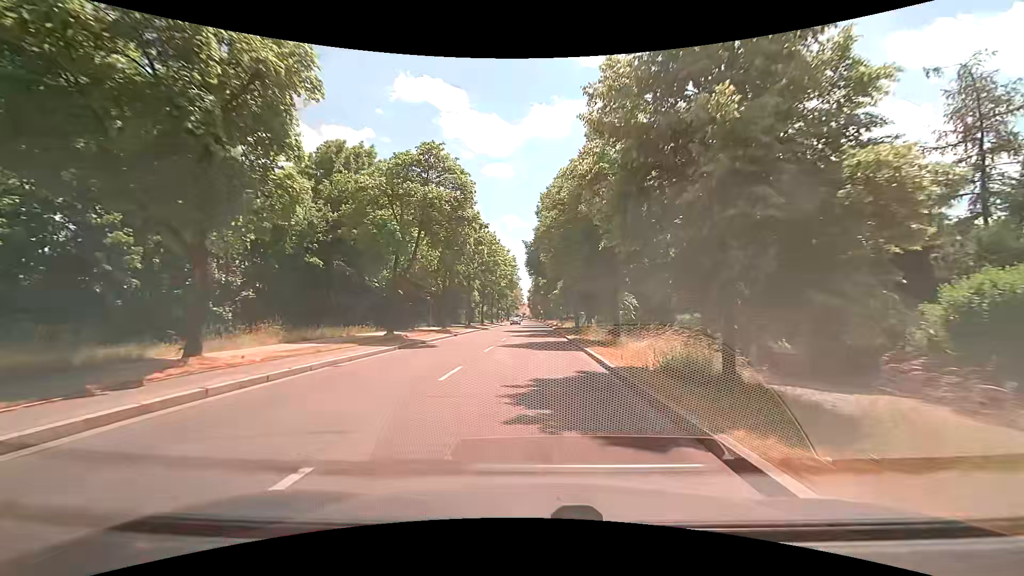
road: secondary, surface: asphalt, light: Day
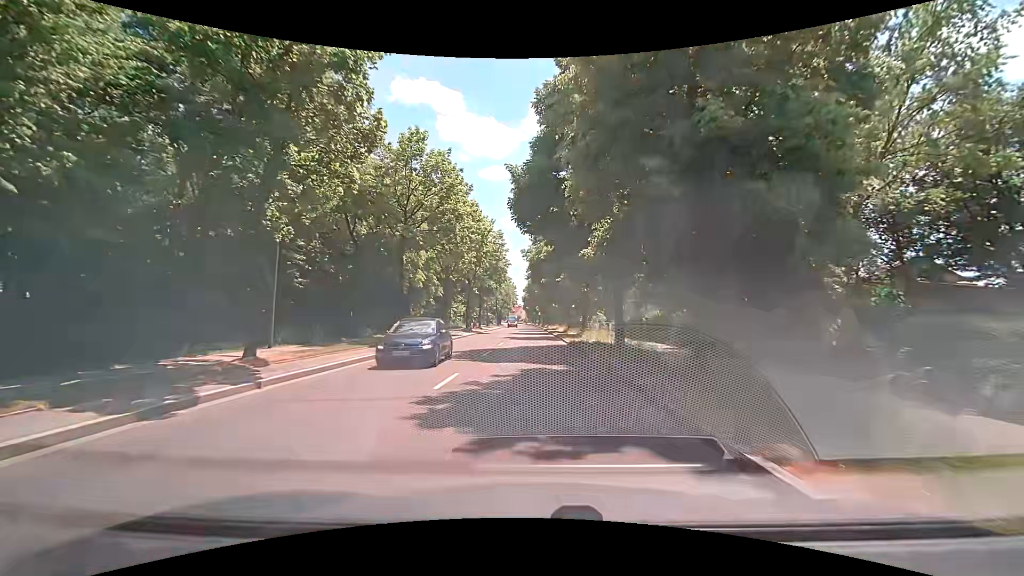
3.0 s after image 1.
(-0.4, +27.6) m; -1°
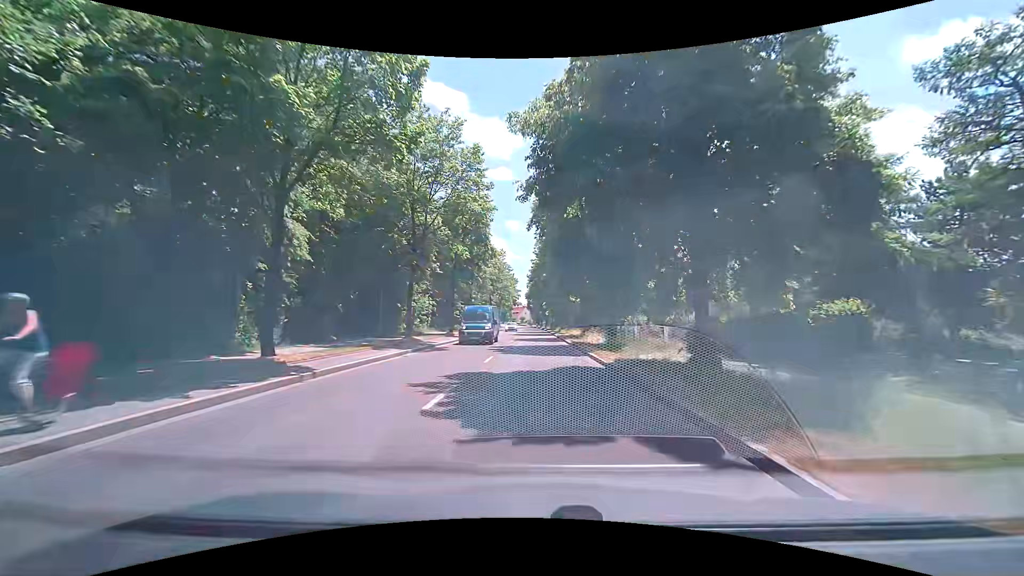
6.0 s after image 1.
(-0.1, +29.4) m; 0°
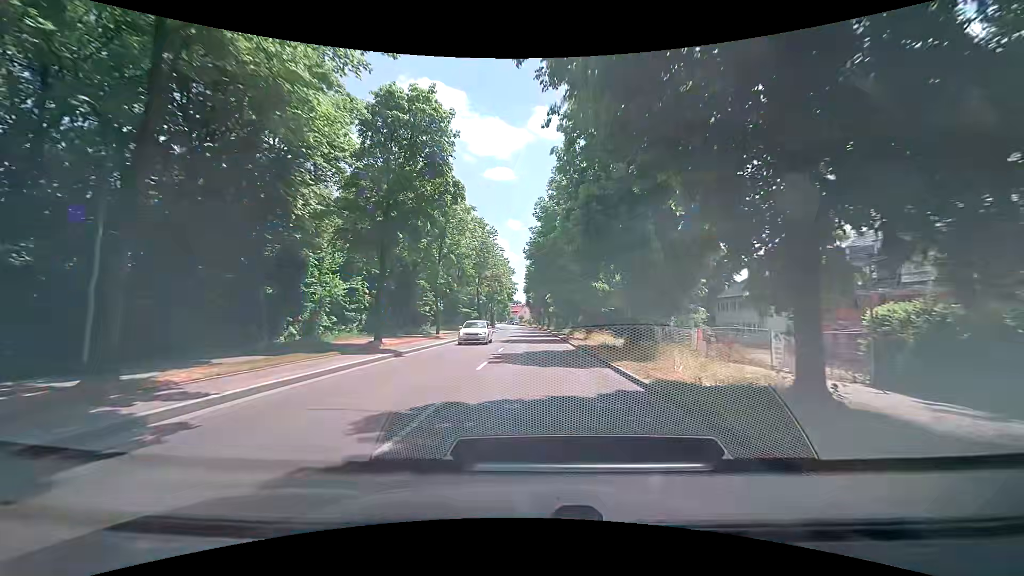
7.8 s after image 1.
(-0.1, +20.9) m; 0°
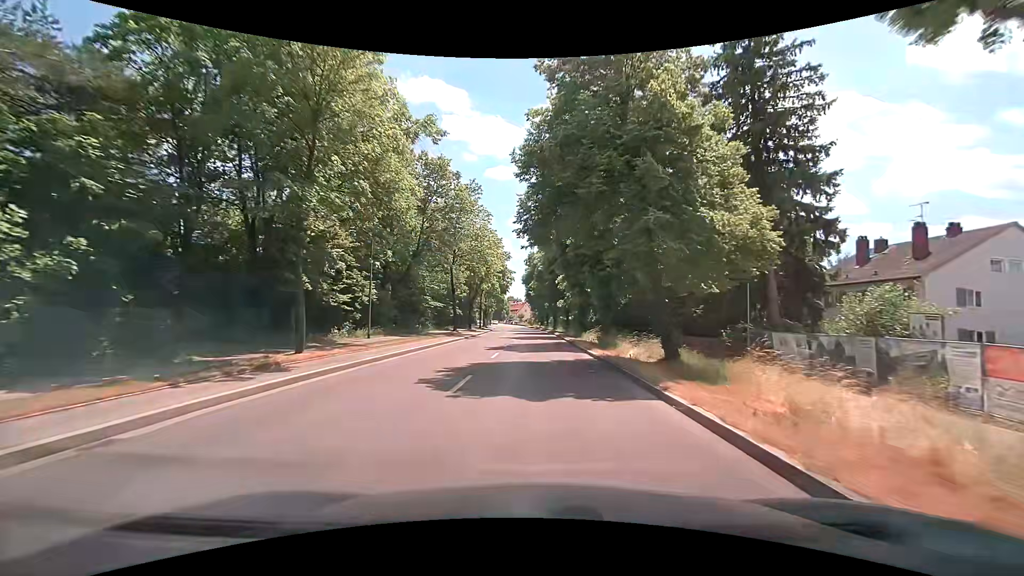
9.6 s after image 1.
(-0.1, +22.8) m; -1°
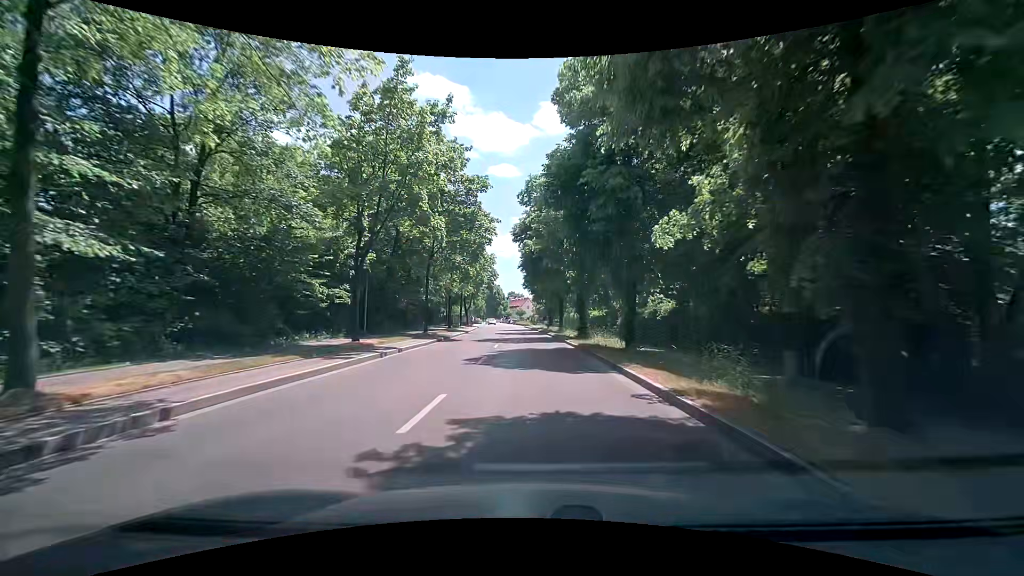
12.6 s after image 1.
(+0.2, +39.5) m; 0°
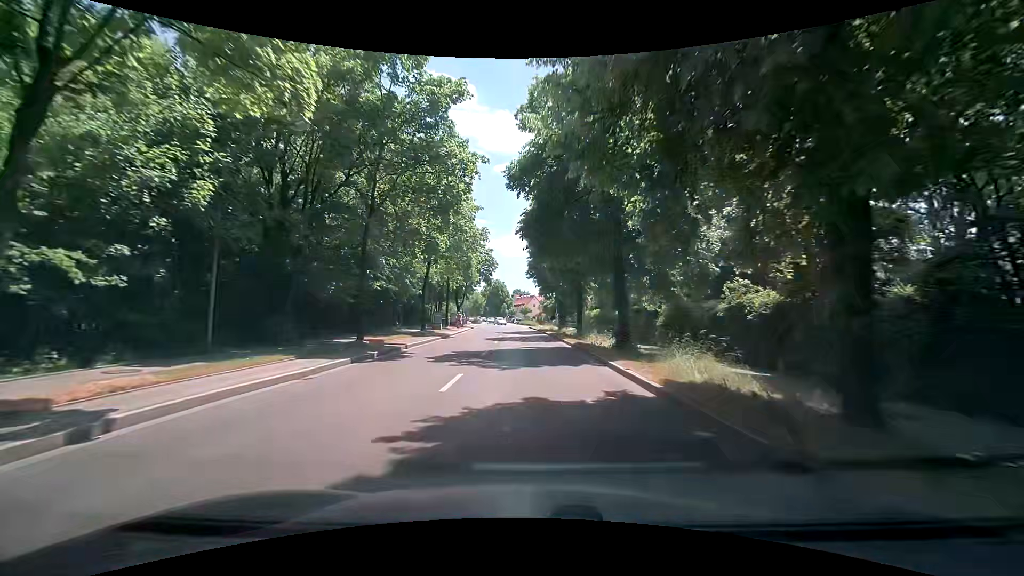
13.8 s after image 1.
(0.0, +14.9) m; -1°
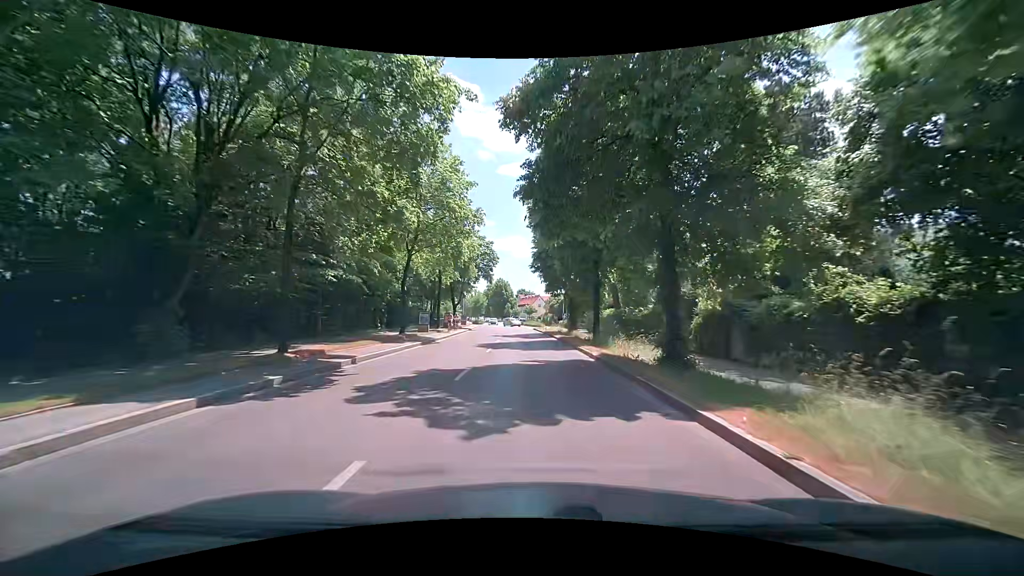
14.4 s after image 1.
(0.0, +7.2) m; -1°
(0, +10) (0, +20) (0, +30) (0, +40) (0, +50) (-1, +60) (-1, +70) (-1, +80) (-2, +90) (-3, +100) m
